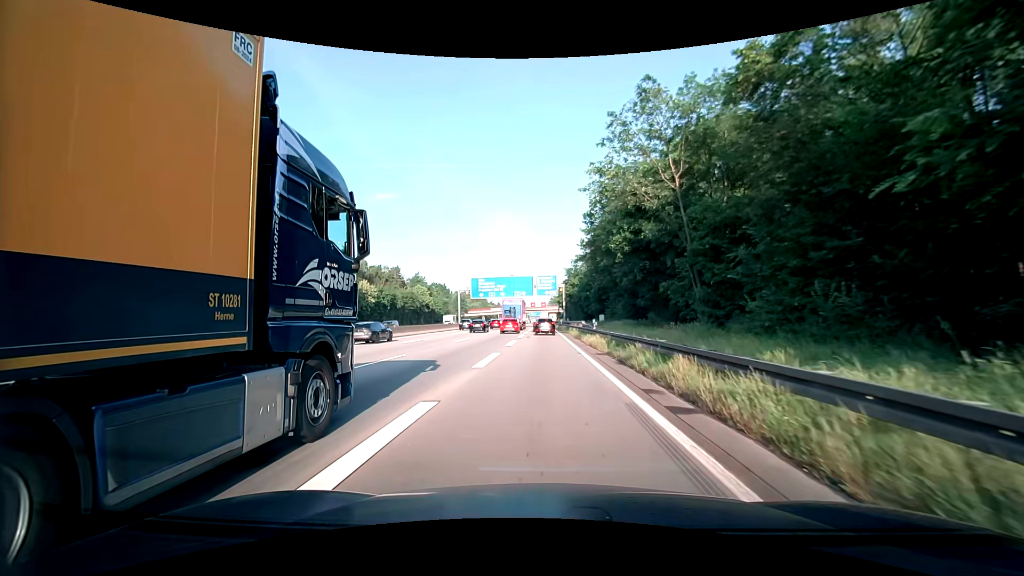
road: motorway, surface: asphalt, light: Day
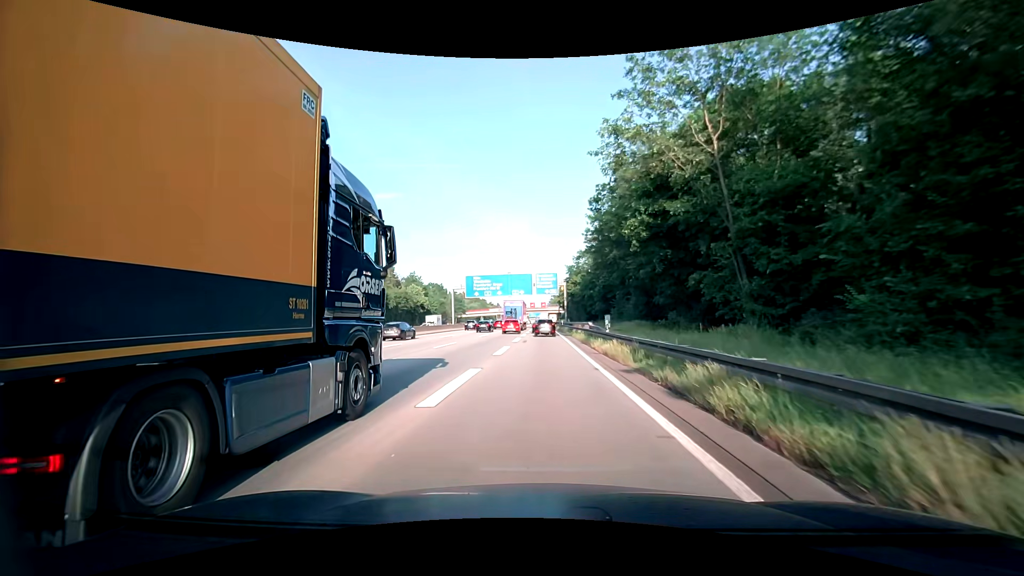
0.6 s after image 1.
(0.0, +6.2) m; 0°
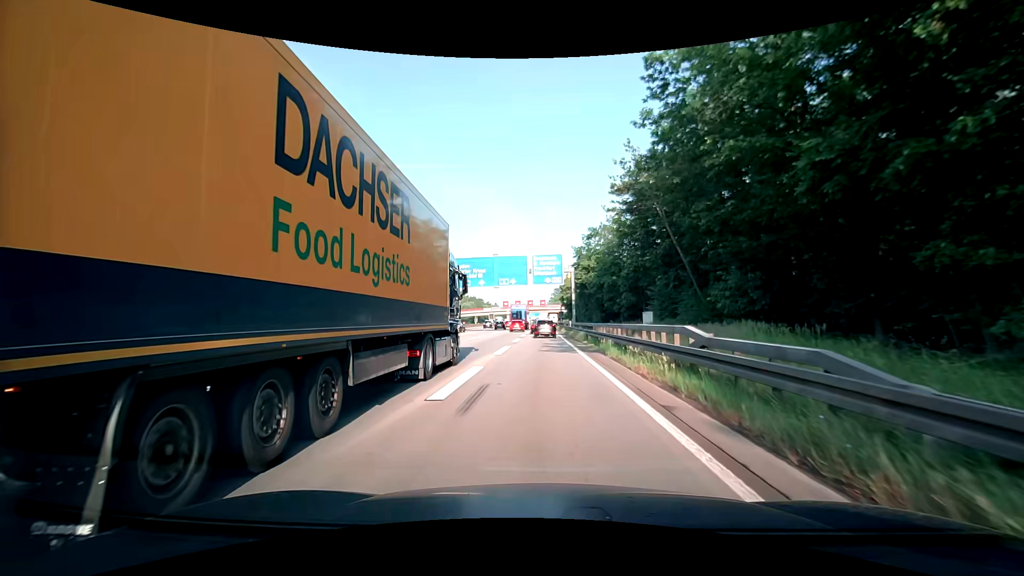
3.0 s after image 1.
(0.0, +23.3) m; +1°
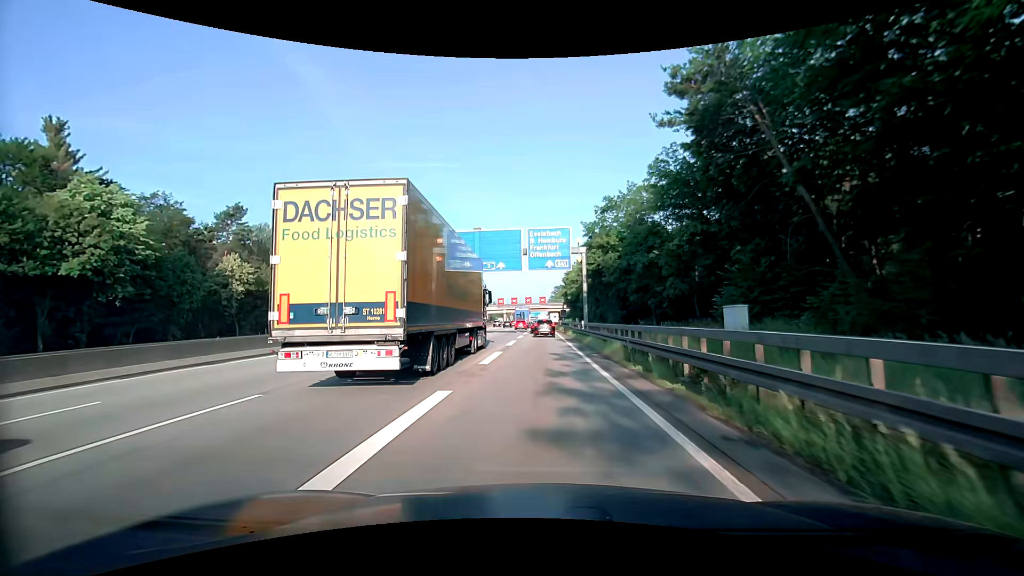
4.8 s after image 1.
(-0.2, +16.8) m; -1°
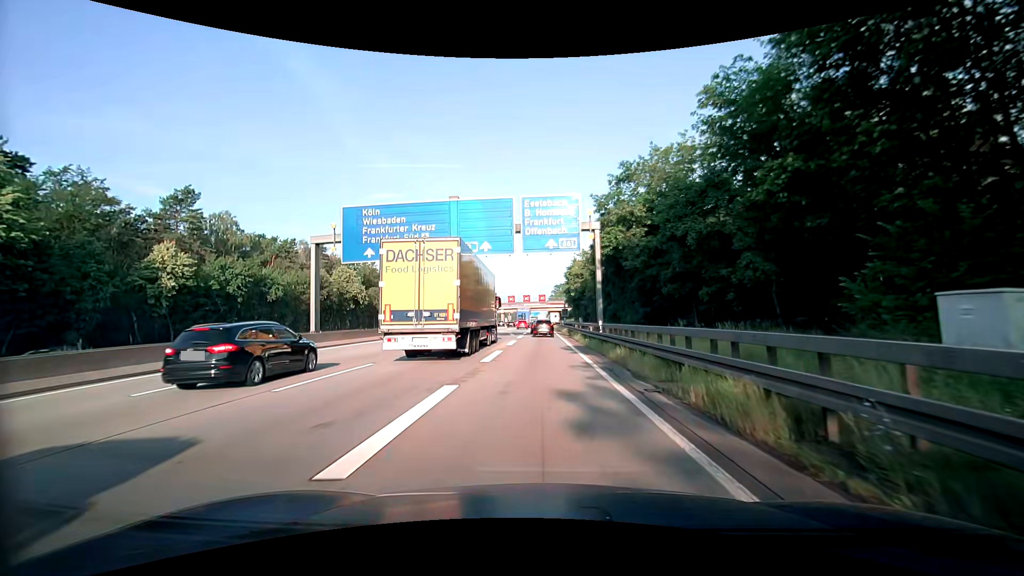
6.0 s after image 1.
(+0.1, +11.2) m; 0°
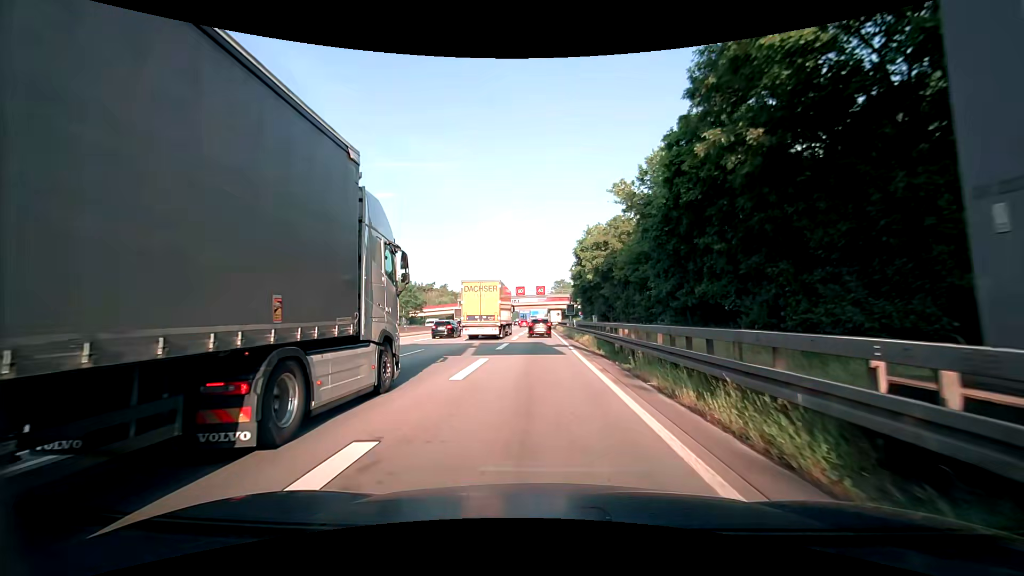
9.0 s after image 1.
(+0.2, +28.8) m; +1°
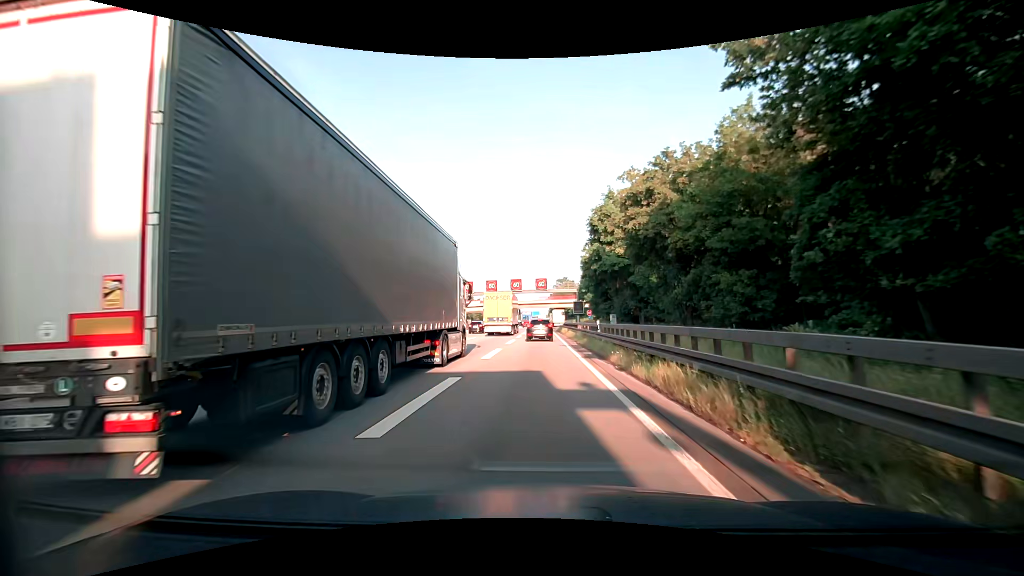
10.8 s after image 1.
(-0.2, +17.6) m; -1°
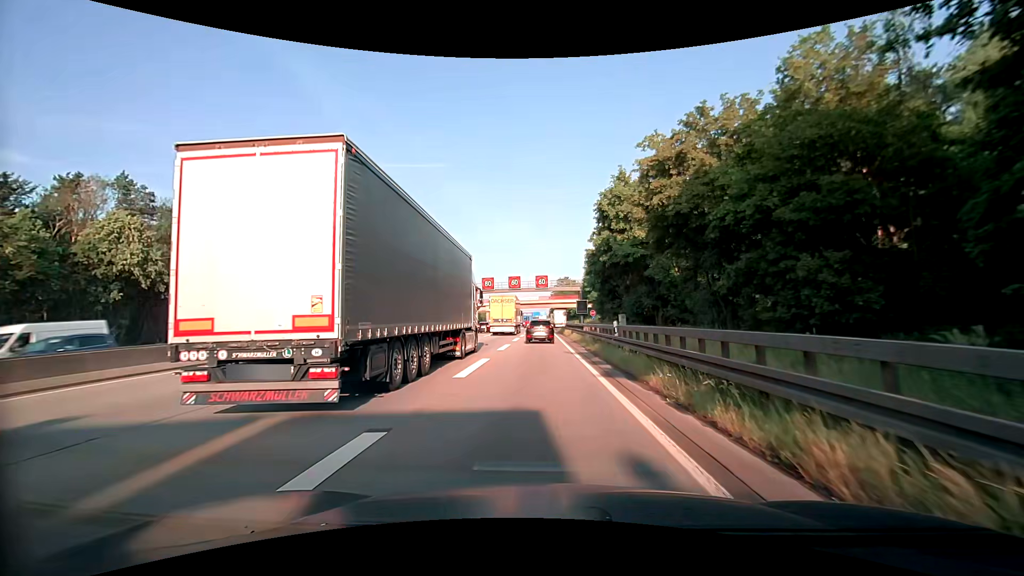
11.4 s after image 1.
(0.0, +5.8) m; 0°
(0, +10) (0, +20) (0, +30) (0, +40) (-1, +50) (-1, +60) (-1, +70) (-1, +80) (-1, +90) (-1, +100) m
